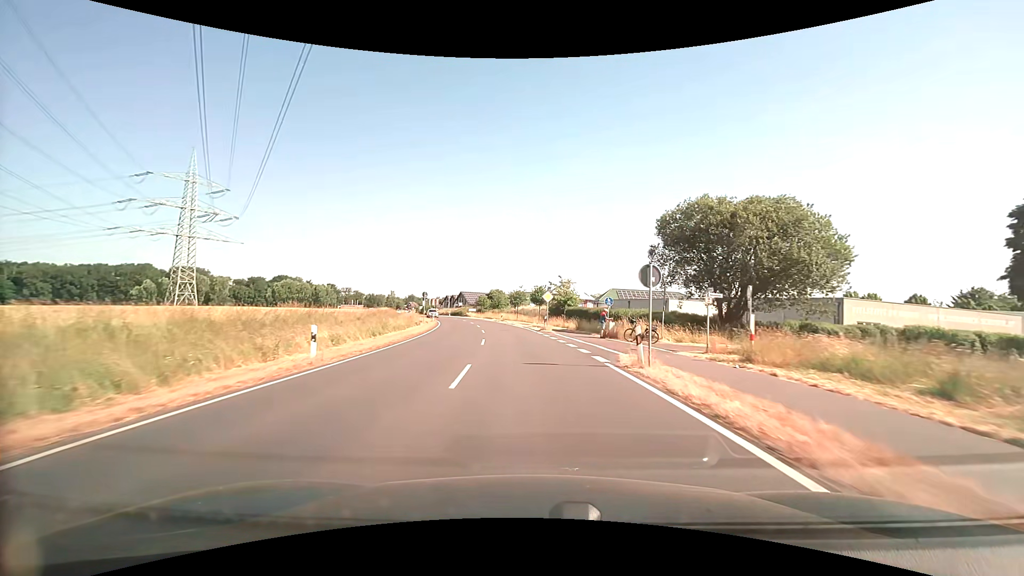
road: secondary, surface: asphalt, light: Day
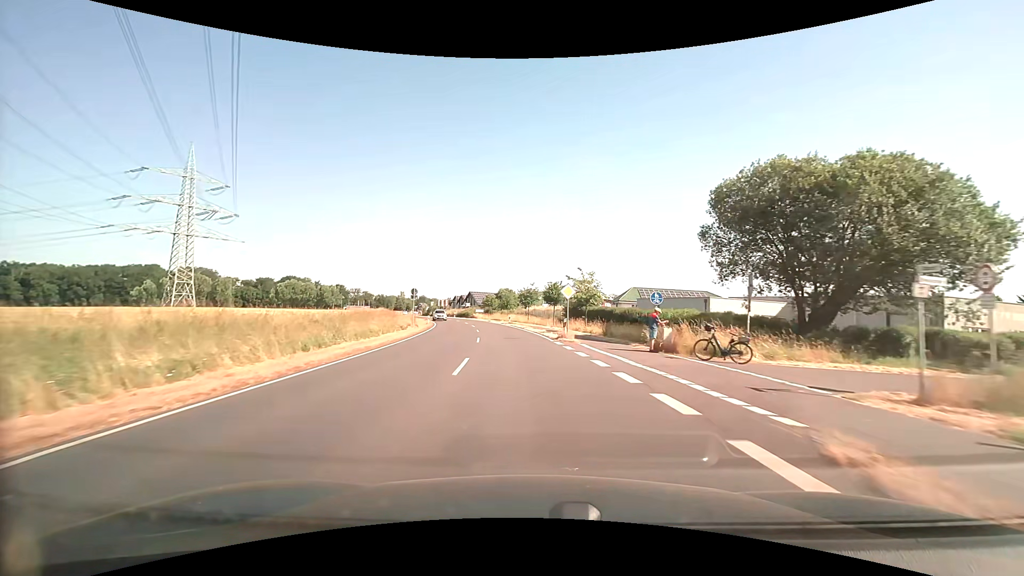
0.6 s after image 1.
(-0.1, +10.0) m; -1°
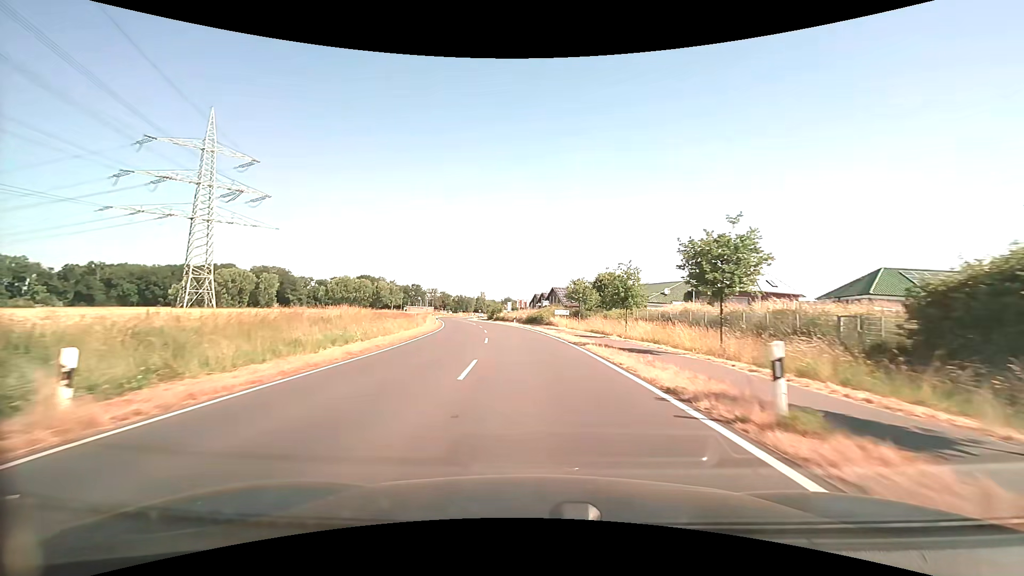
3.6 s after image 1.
(-4.2, +48.9) m; -10°
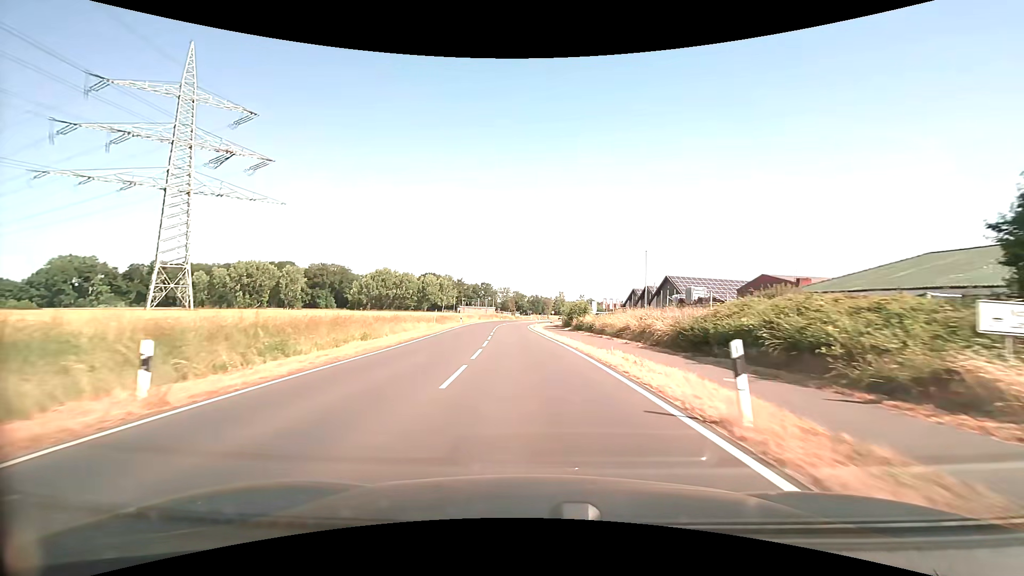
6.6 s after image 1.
(-3.5, +49.3) m; -9°
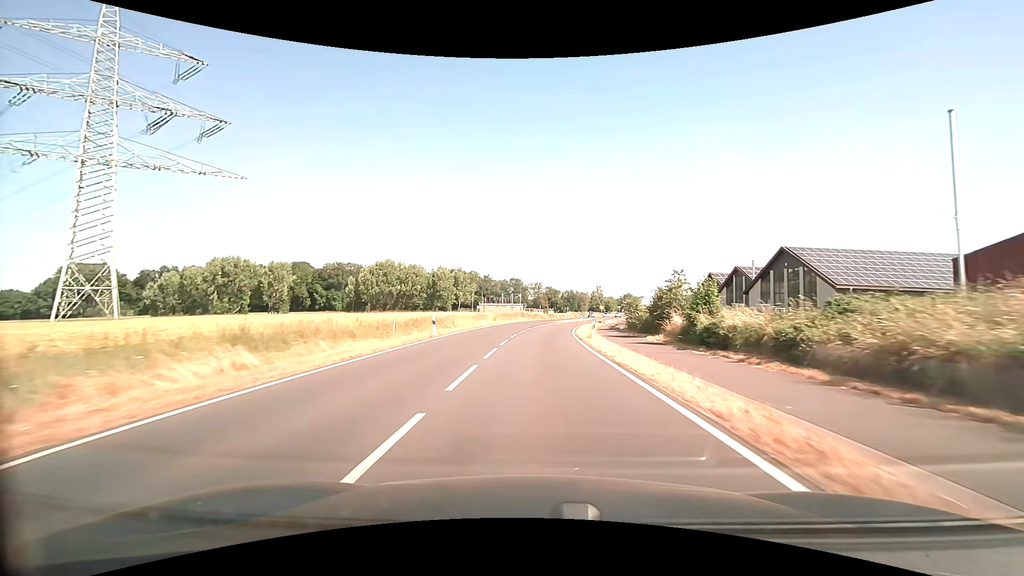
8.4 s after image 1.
(-1.1, +30.7) m; -4°
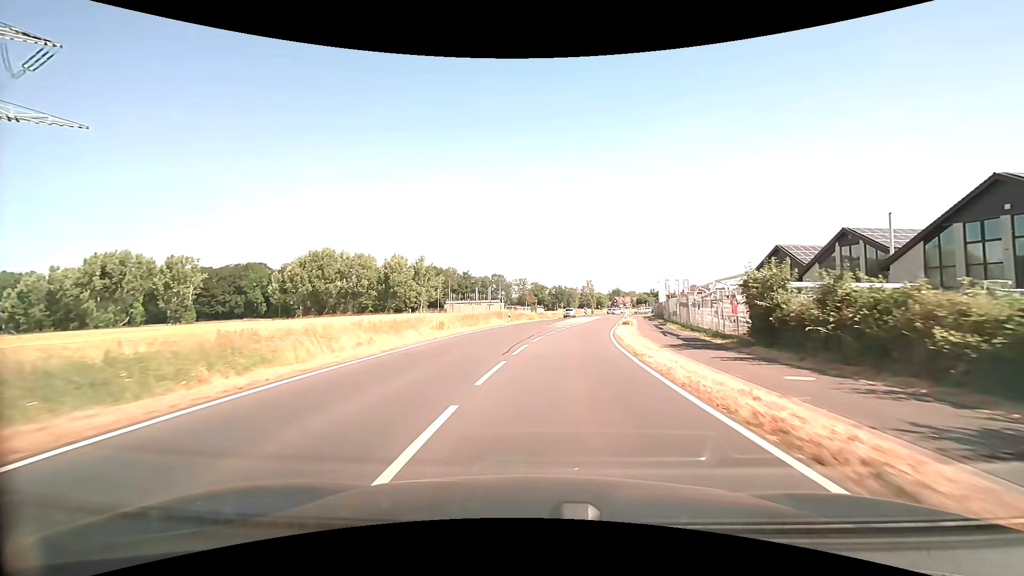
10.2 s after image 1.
(+0.1, +29.5) m; +1°
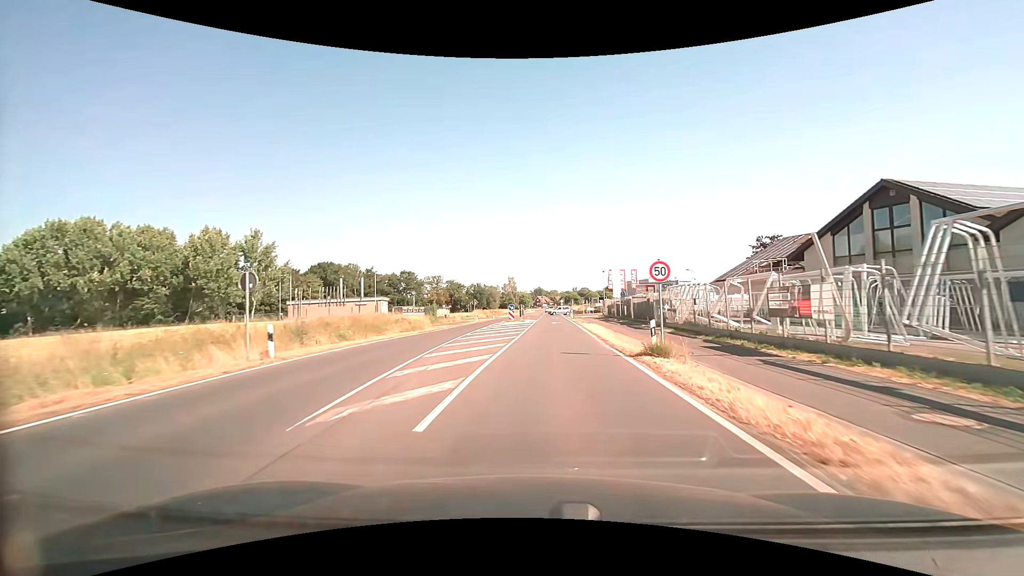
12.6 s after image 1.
(+2.5, +32.7) m; +9°
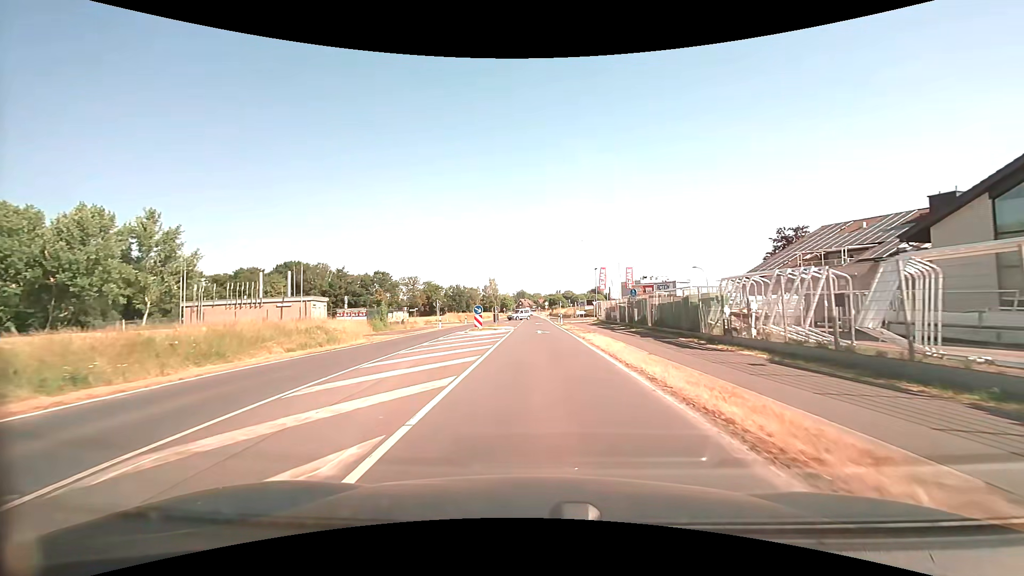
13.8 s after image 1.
(+0.3, +13.9) m; +2°
